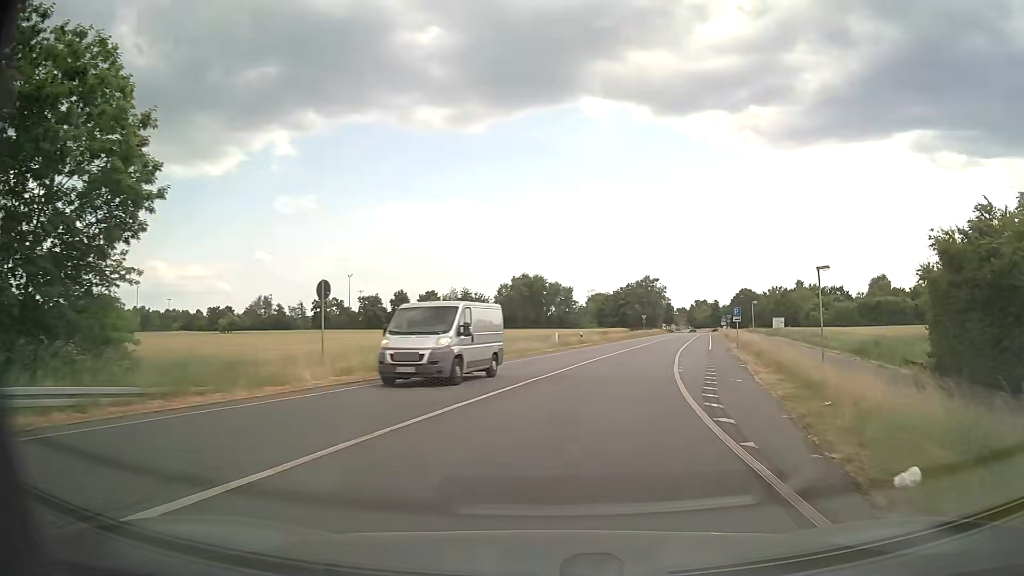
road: tertiary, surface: asphalt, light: Day
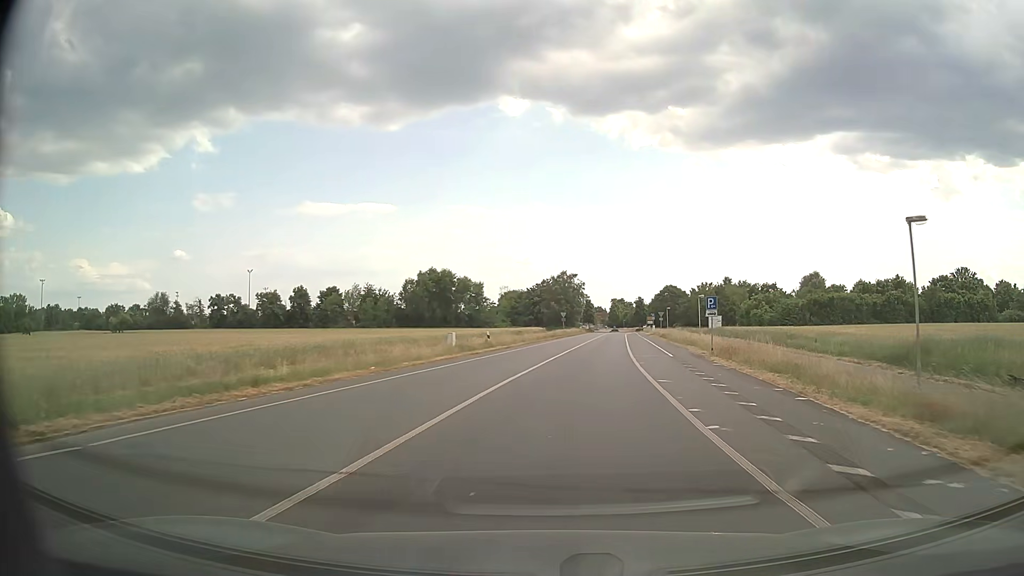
(+1.0, +14.0) m; +7°
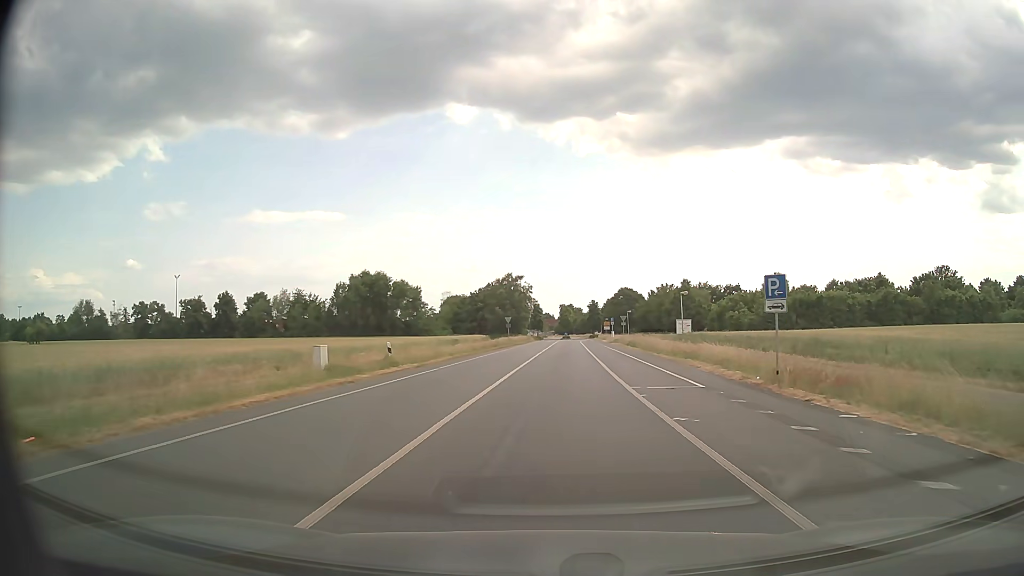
(+0.6, +15.0) m; +4°
(0, +10) (0, +20) (+1, +30) (+1, +40) (+2, +50) (+2, +60) (+2, +70) (+3, +80) (+3, +90) (+4, +100) m
